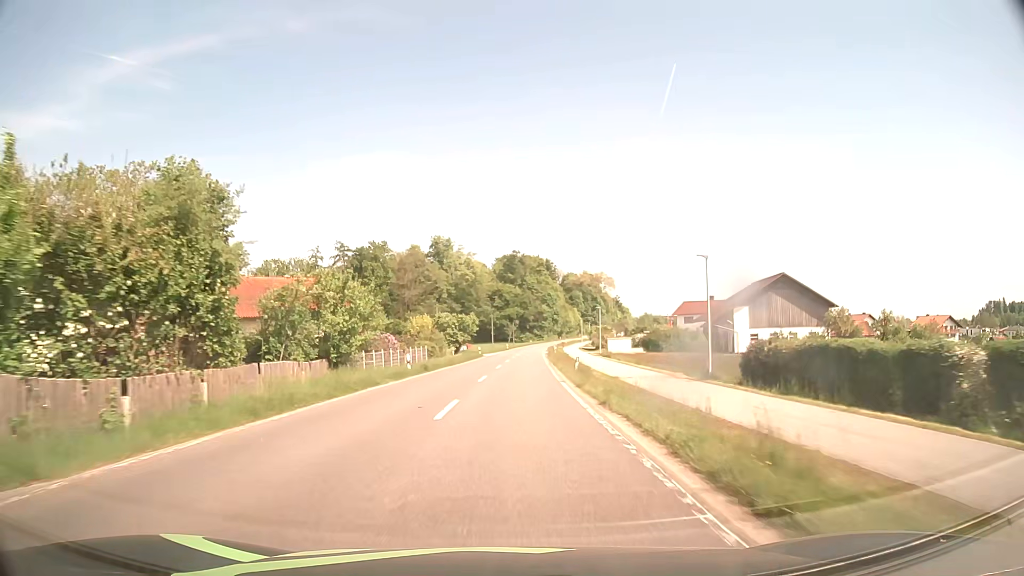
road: secondary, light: Day
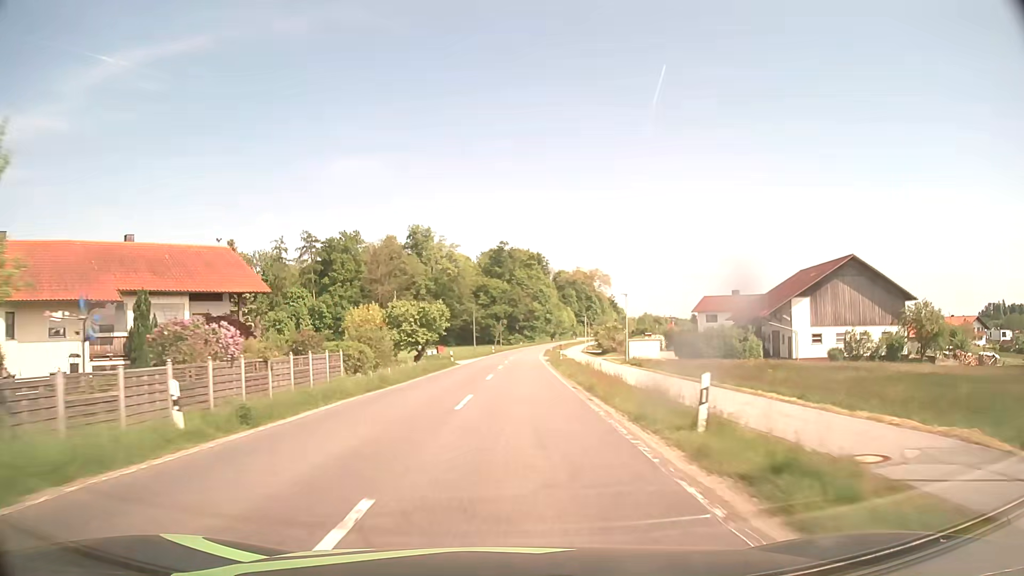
(+0.2, +22.1) m; +1°
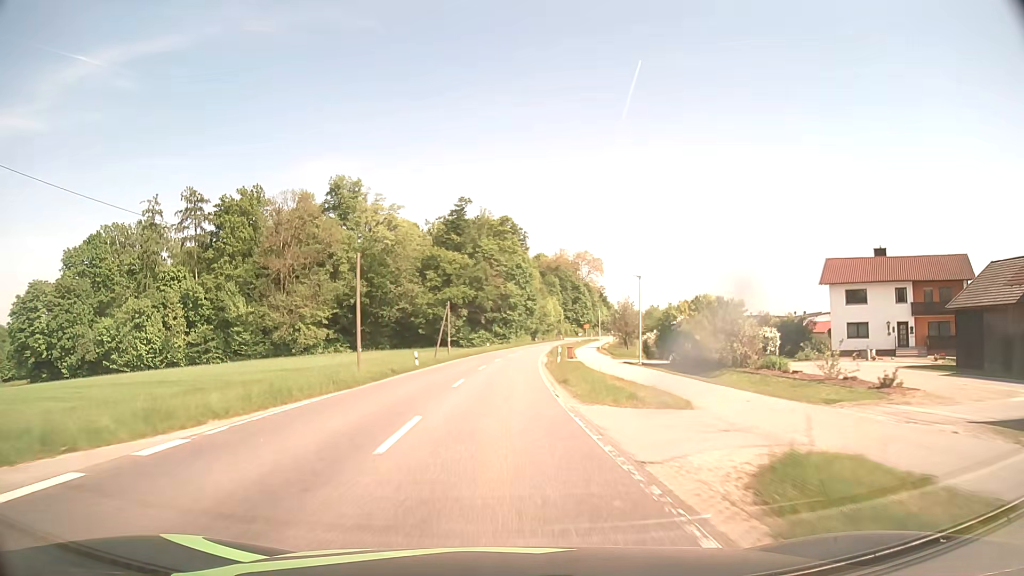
(+1.5, +54.5) m; +3°
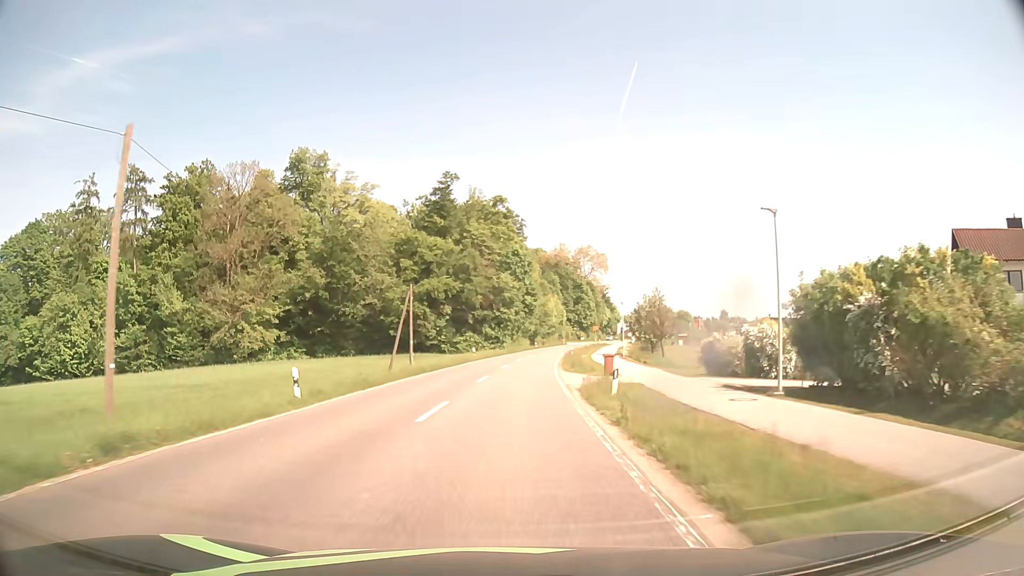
(0.0, +20.9) m; 0°
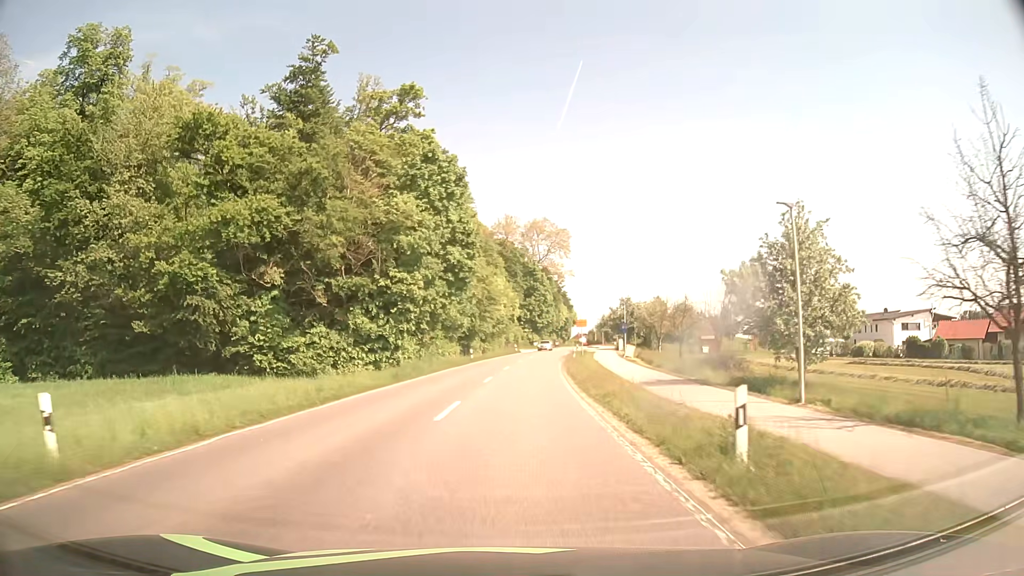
(+2.0, +48.2) m; +5°
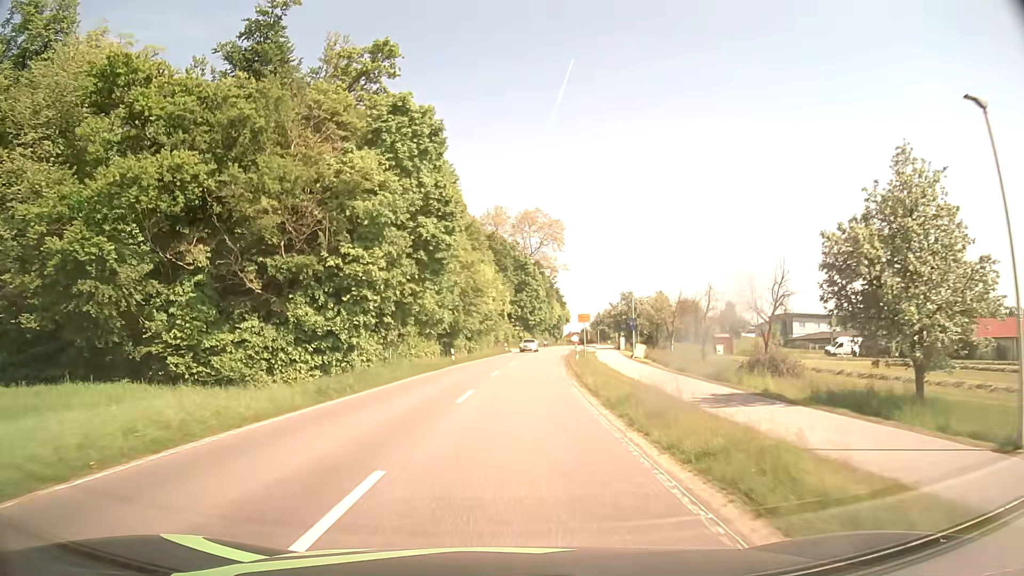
(+0.1, +8.9) m; +1°
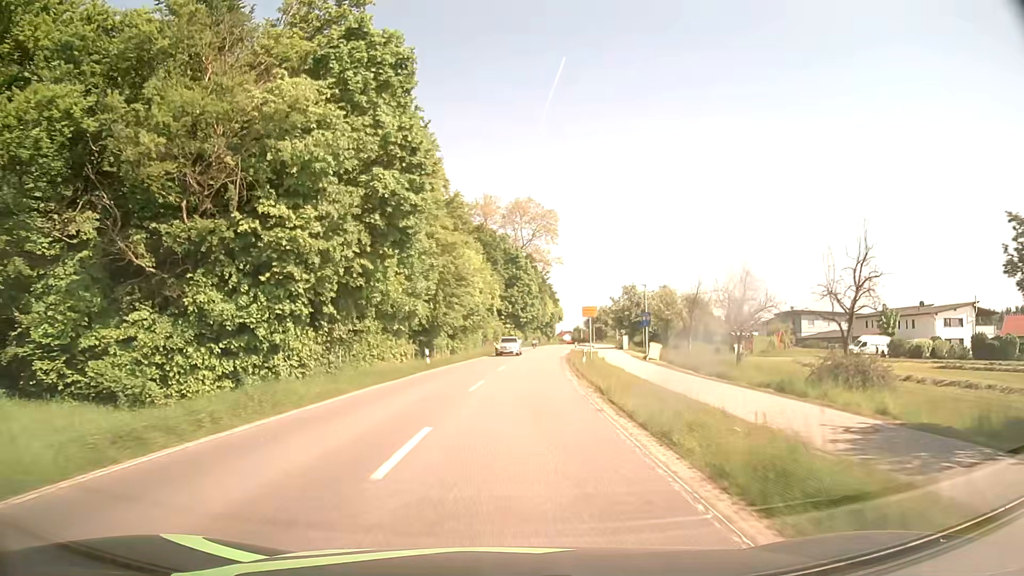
(+0.1, +8.7) m; +1°
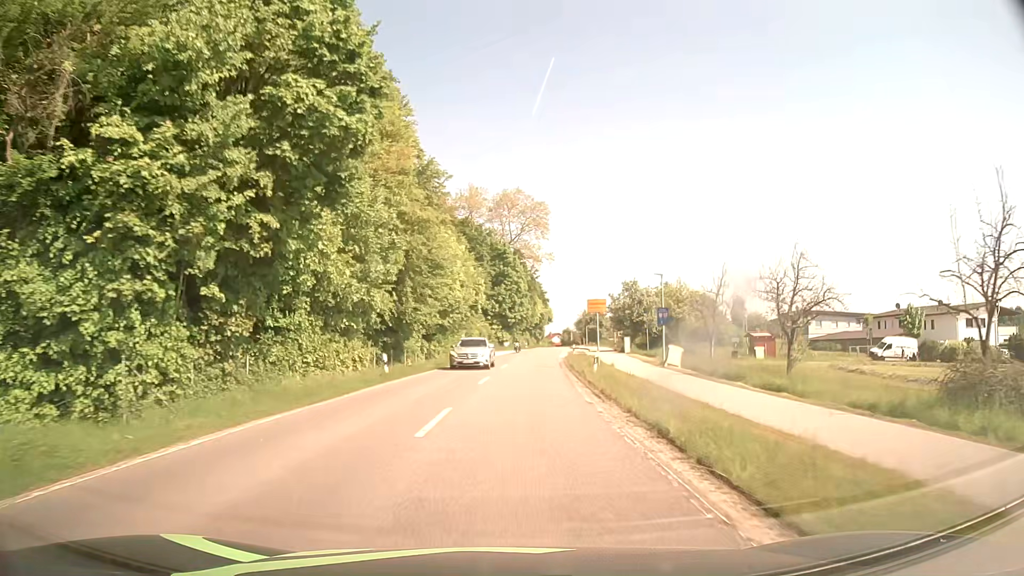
(+0.1, +8.4) m; +1°
